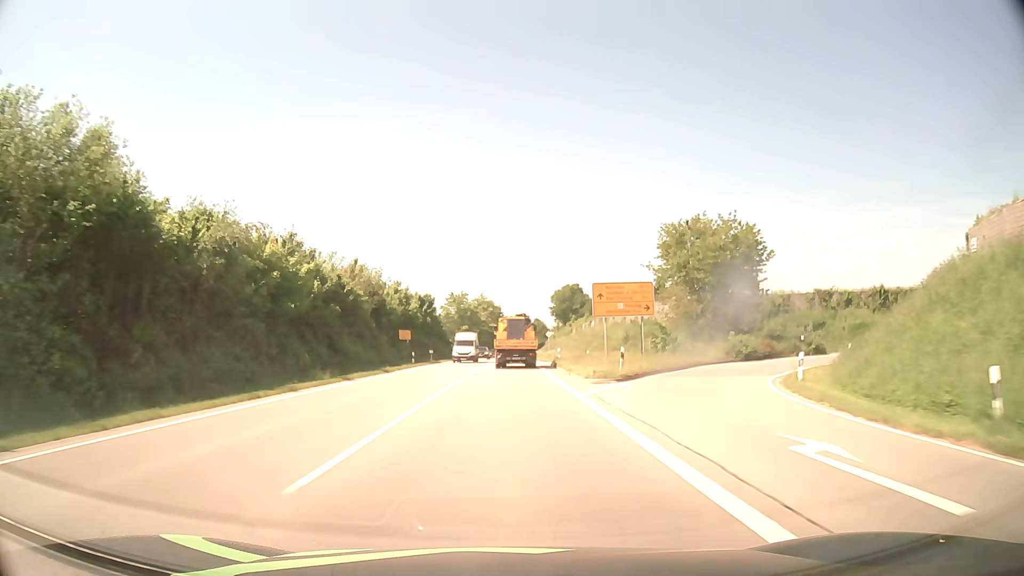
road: primary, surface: asphalt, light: Day
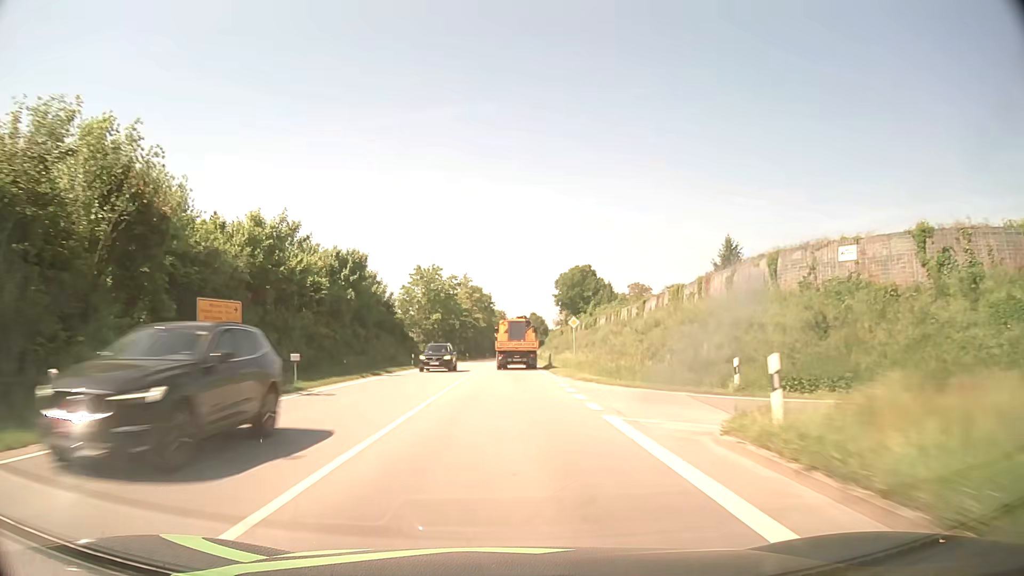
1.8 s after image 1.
(+0.1, +39.3) m; +1°
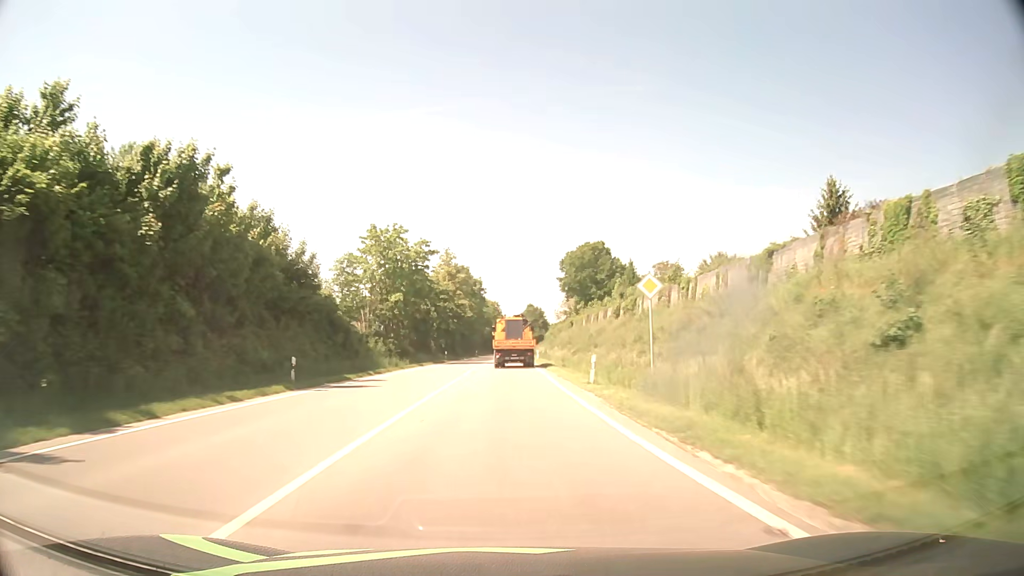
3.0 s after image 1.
(+0.1, +26.5) m; +1°
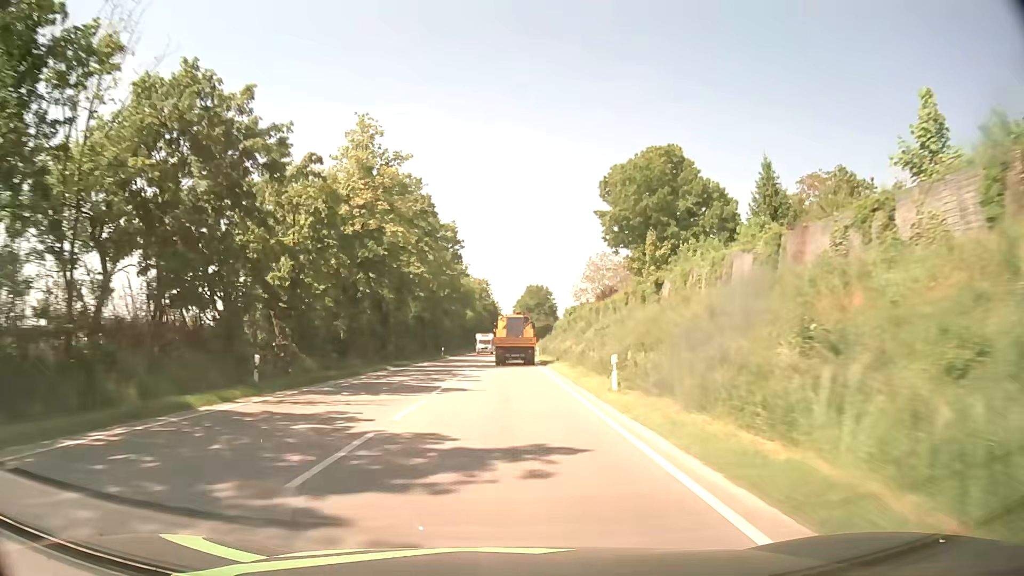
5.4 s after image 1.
(+0.1, +53.9) m; 0°
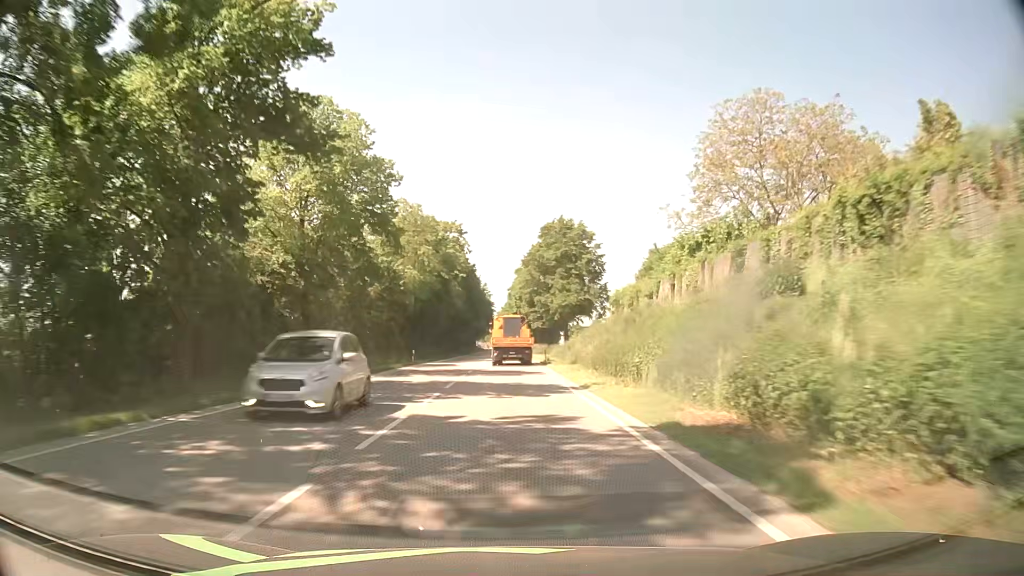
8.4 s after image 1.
(+0.5, +69.0) m; +1°
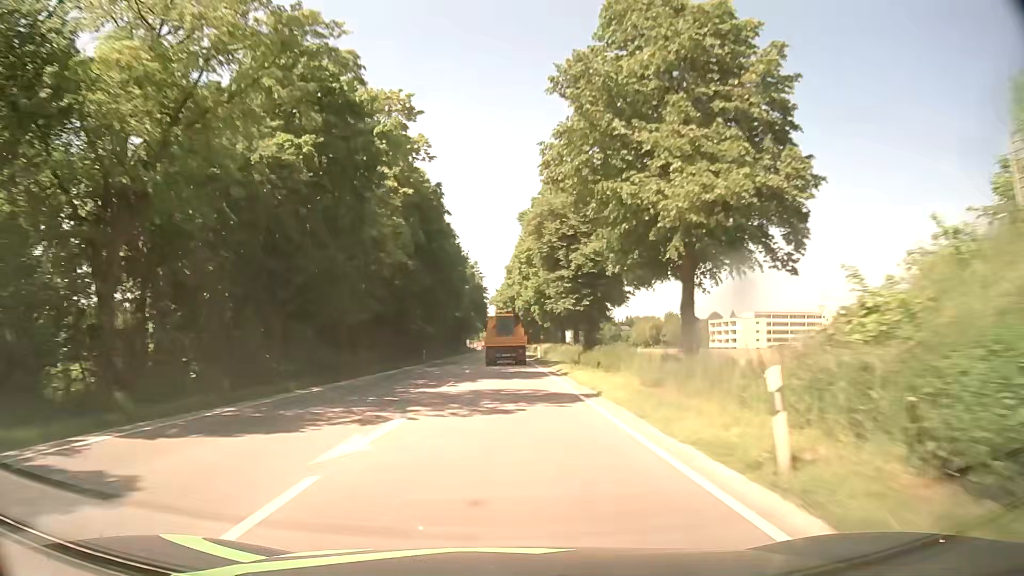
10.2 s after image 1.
(0.0, +41.7) m; 0°
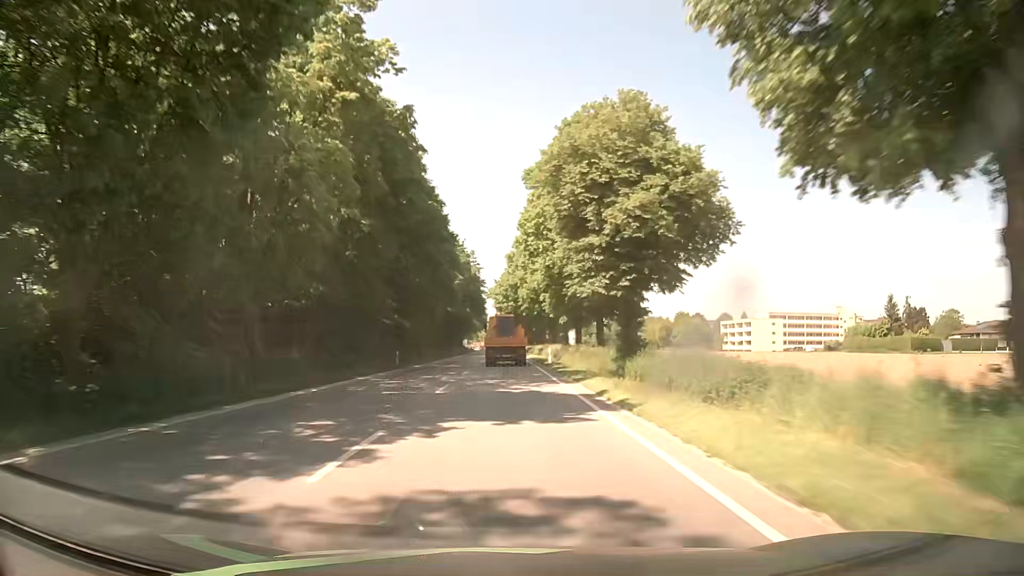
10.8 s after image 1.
(0.0, +13.9) m; 0°
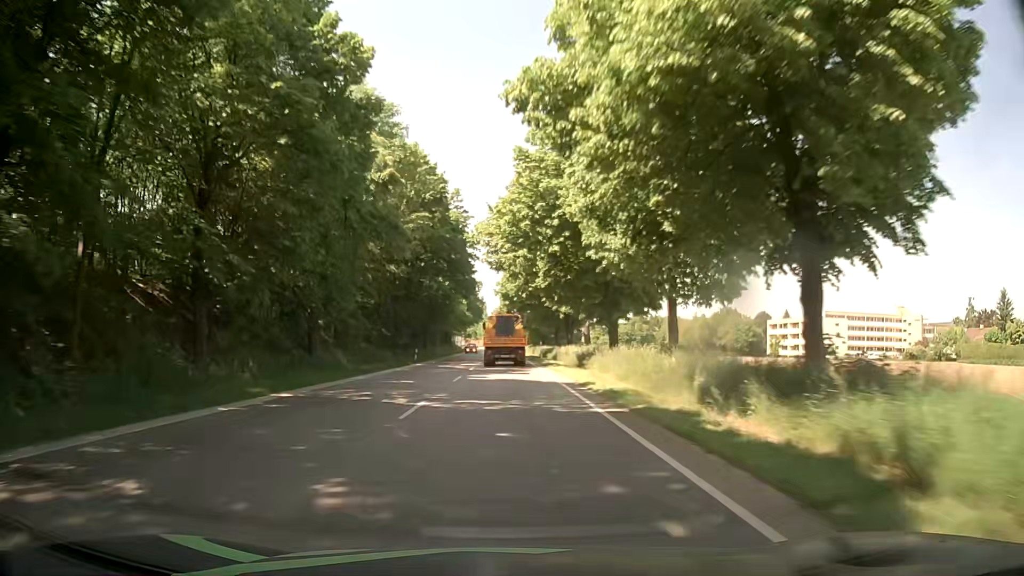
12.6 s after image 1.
(-0.2, +41.4) m; -1°
(0, +10) (0, +20) (0, +30) (0, +40) (+1, +50) (+1, +60) (+1, +70) (+1, +80) (+1, +90) (+1, +100) m
